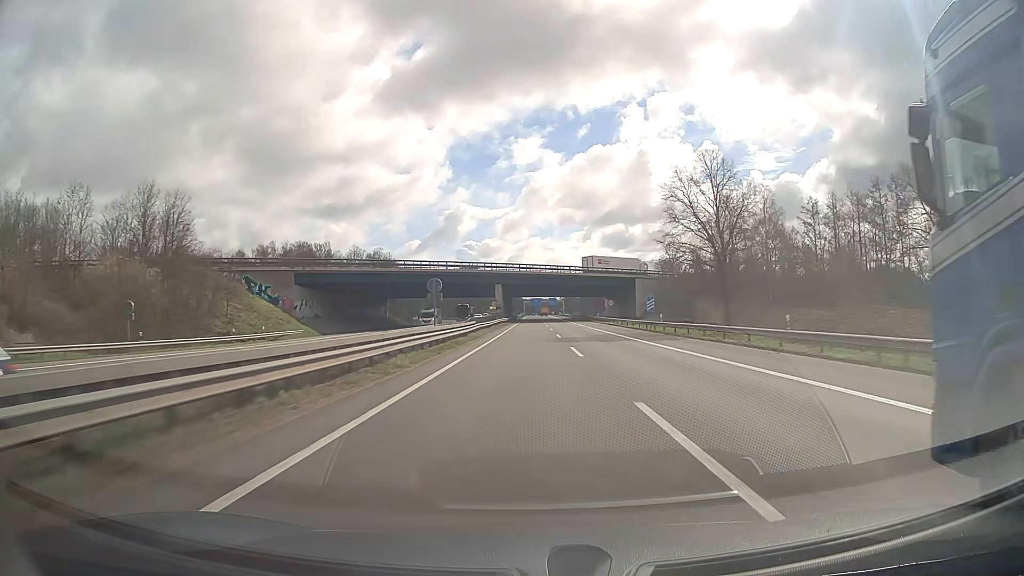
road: motorway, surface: asphalt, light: Day
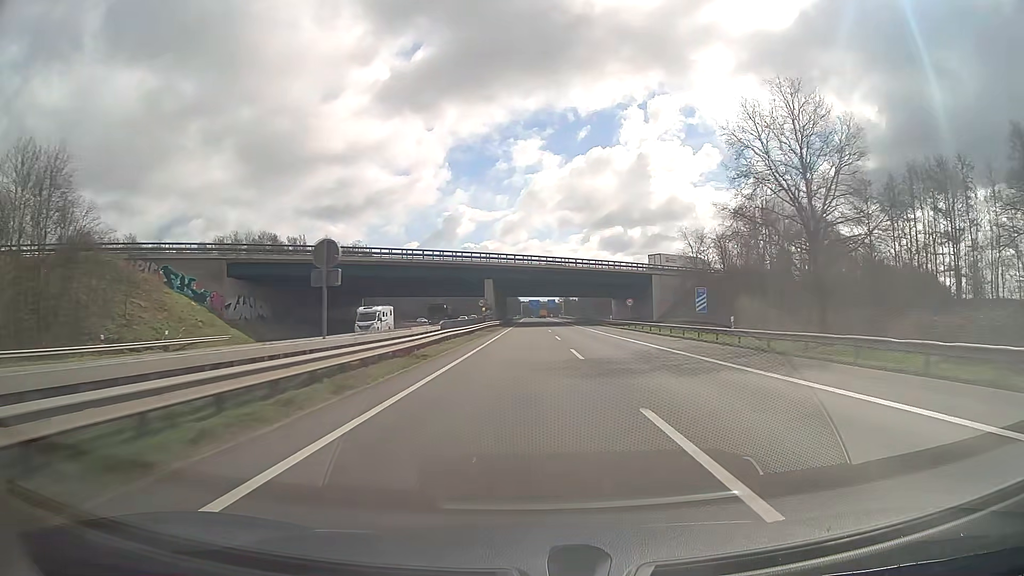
(0.0, +18.8) m; 0°
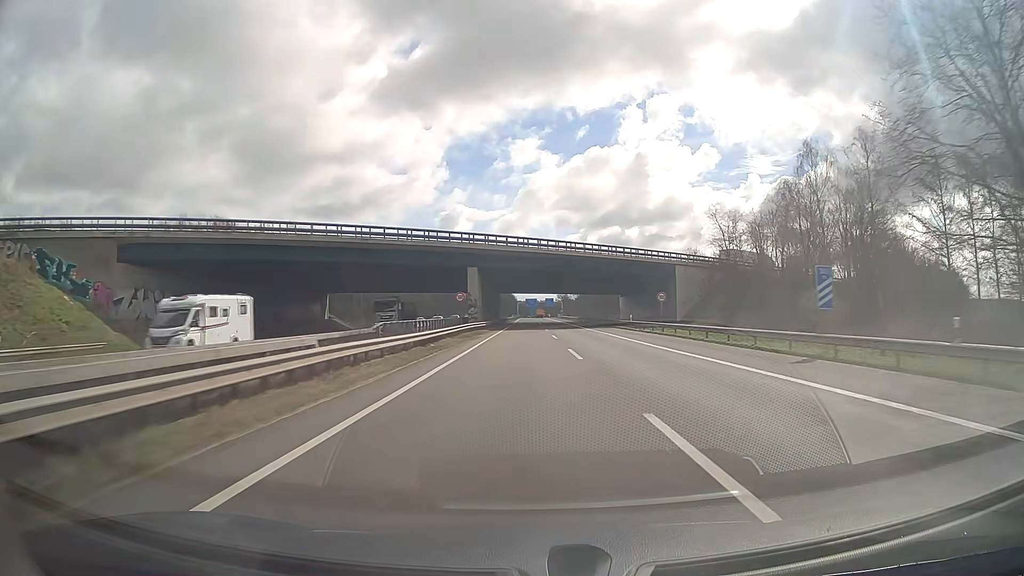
(0.0, +18.6) m; 0°
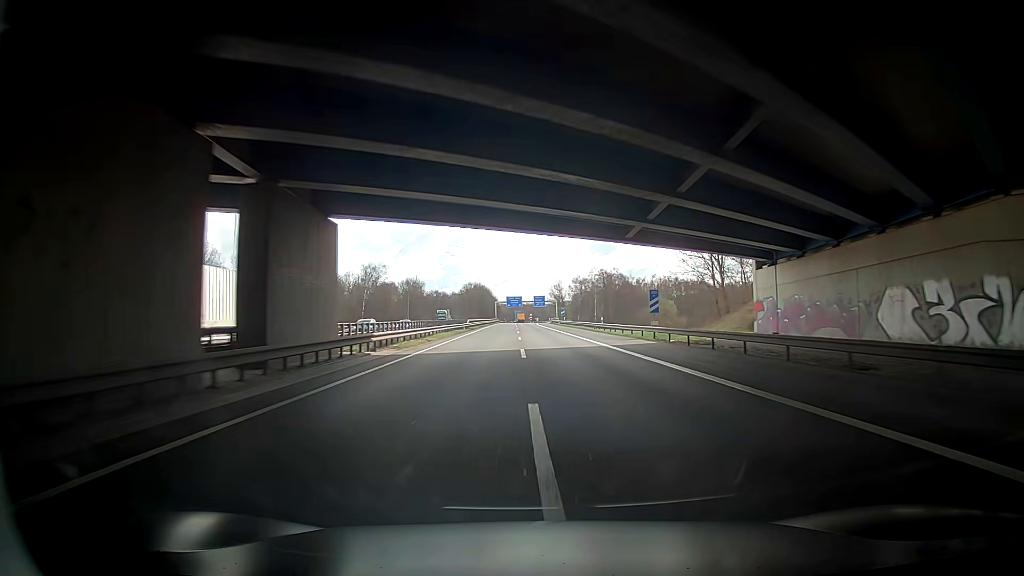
(+1.5, +88.6) m; +1°
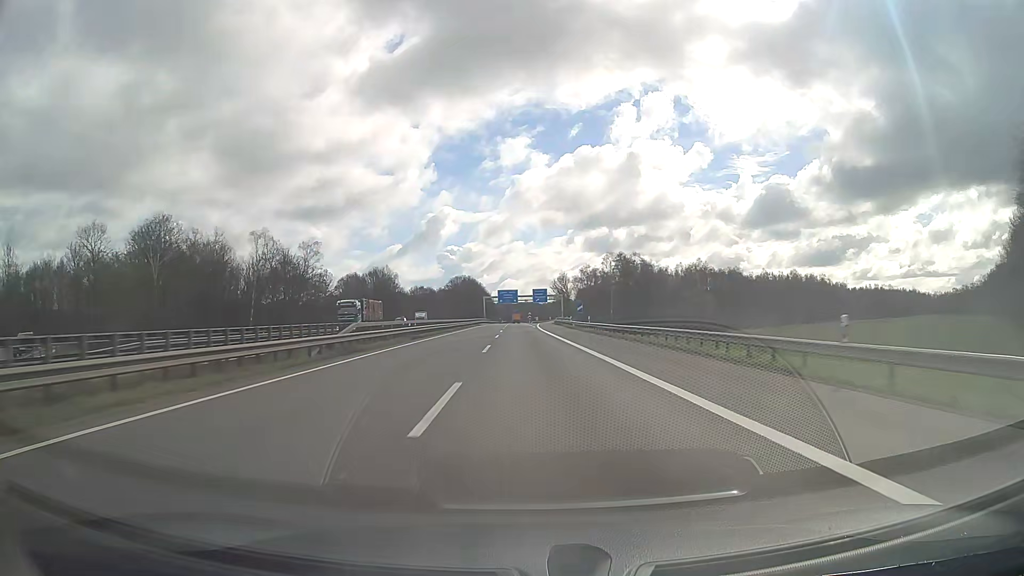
(+0.3, +50.7) m; 0°
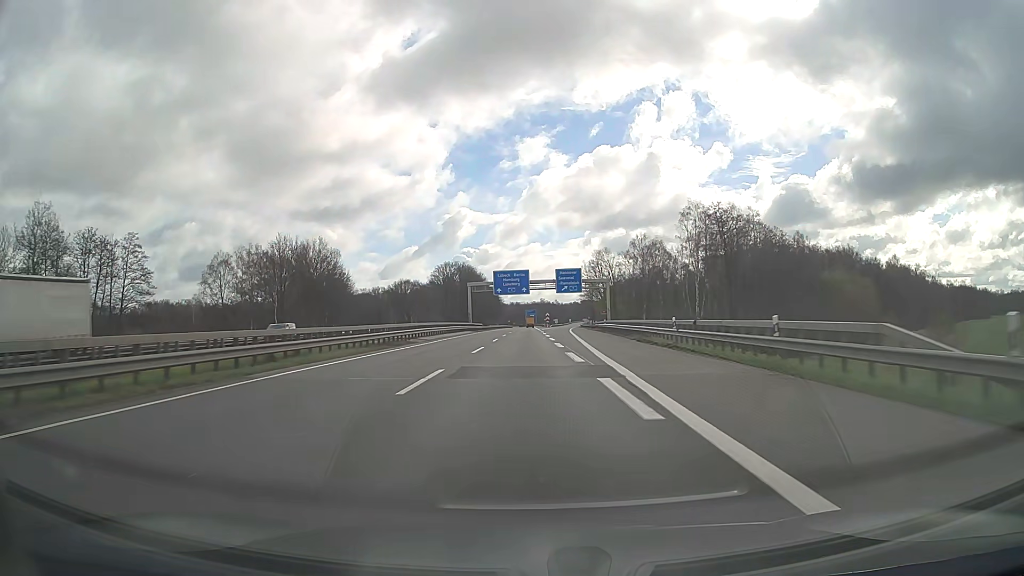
(-1.2, +80.2) m; -1°
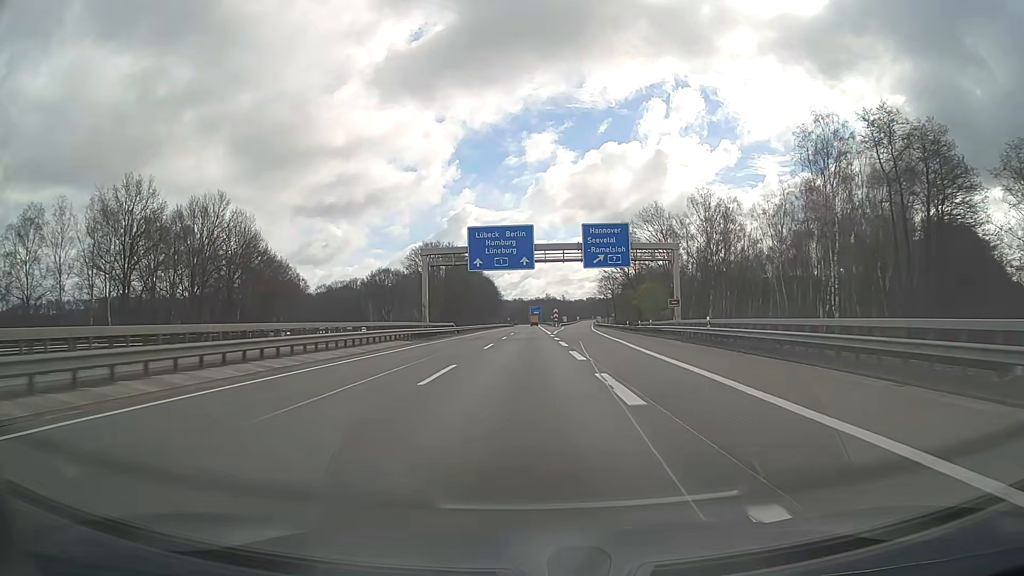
(-0.3, +46.6) m; -1°
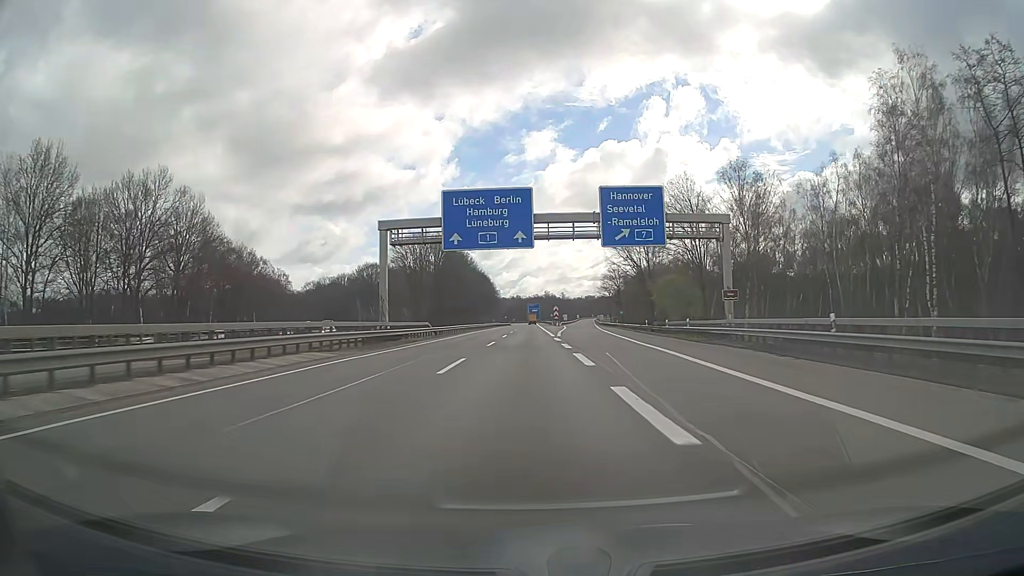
(0.0, +15.5) m; 0°
(0, +10) (0, +20) (0, +30) (0, +40) (0, +50) (0, +60) (0, +70) (0, +80) (0, +90) (0, +100) m
